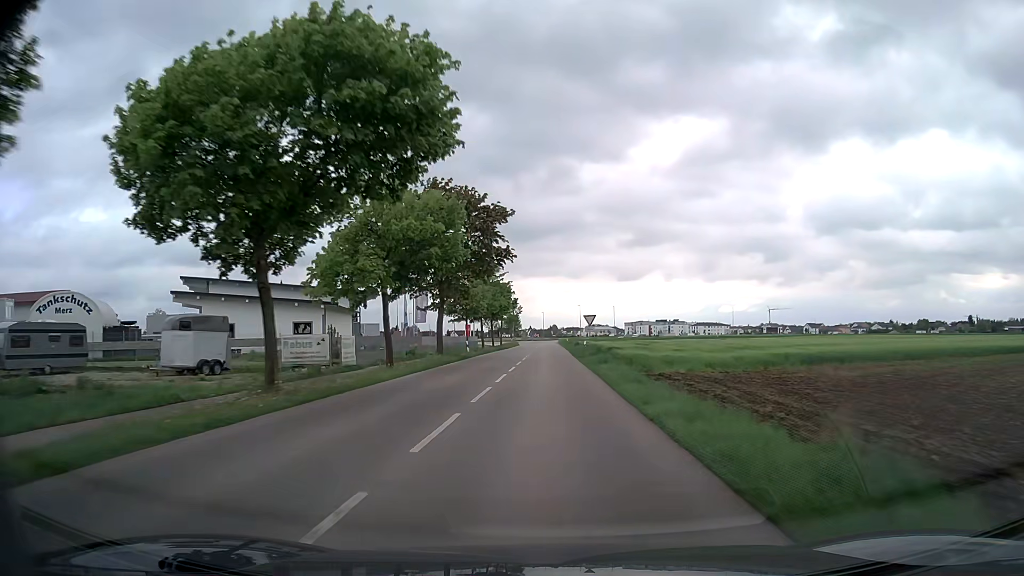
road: tertiary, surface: asphalt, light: Day
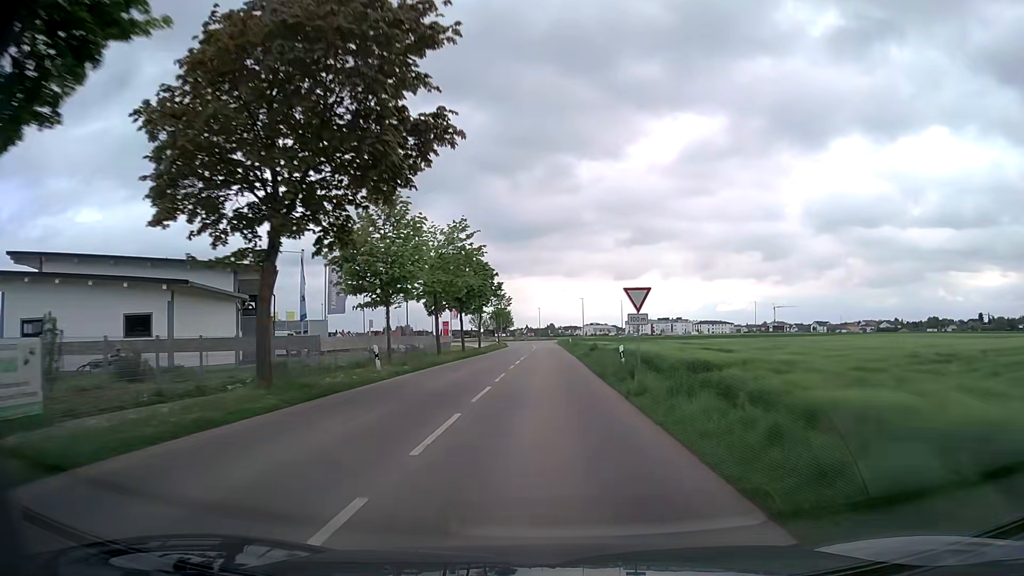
(+0.1, +24.1) m; 0°
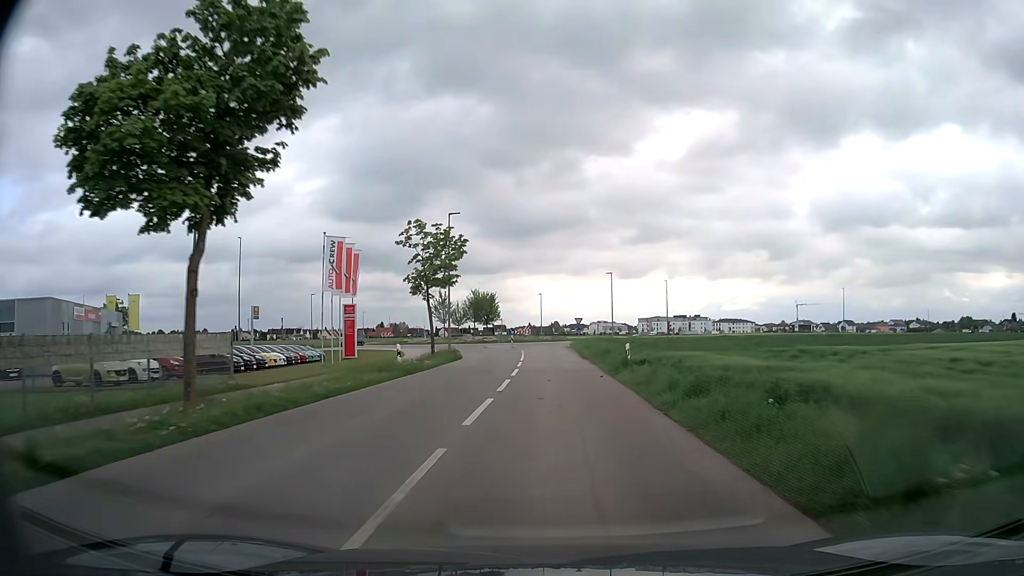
(-0.2, +50.9) m; 0°
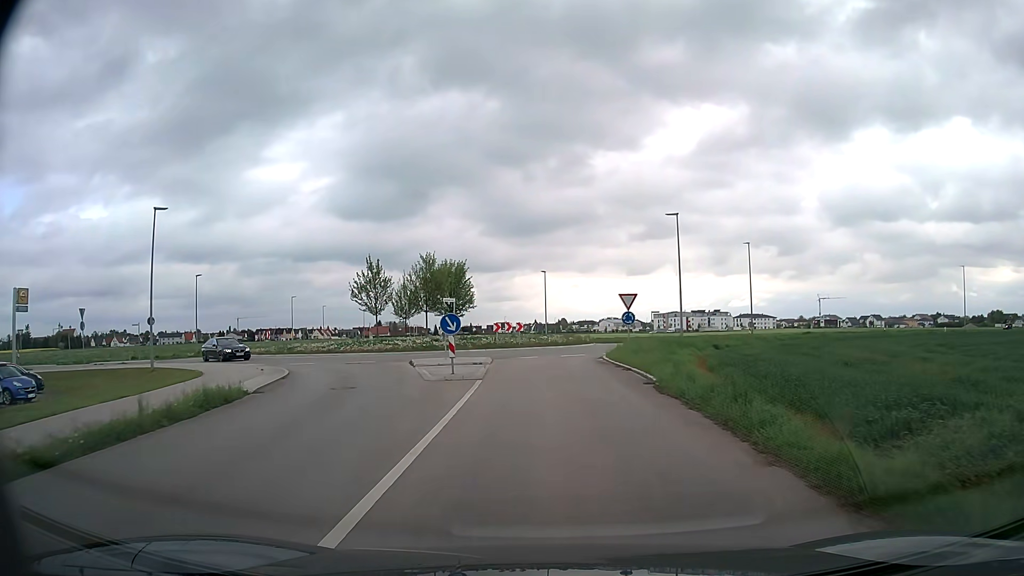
(0.0, +37.5) m; -1°
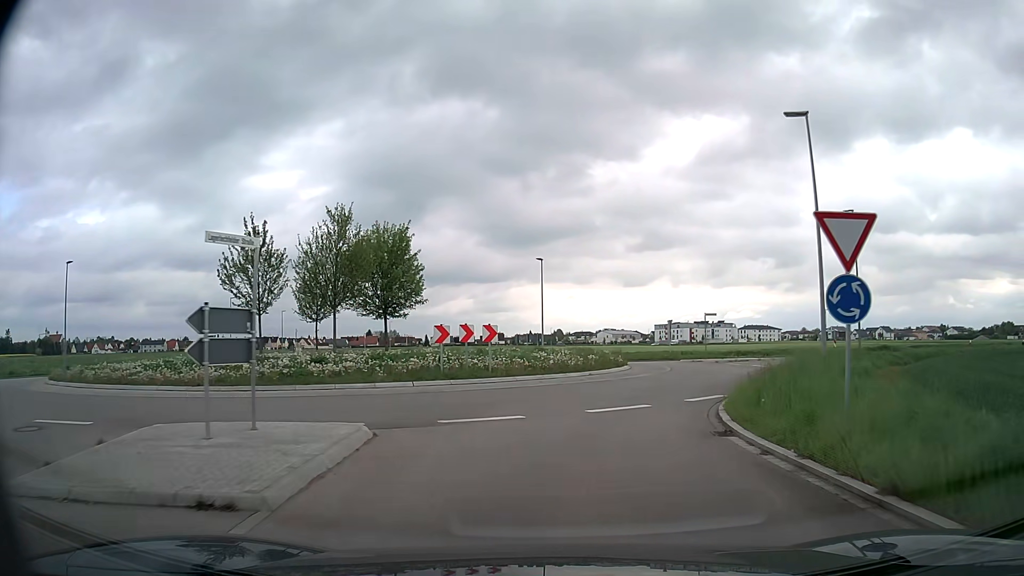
(-0.2, +21.4) m; 0°
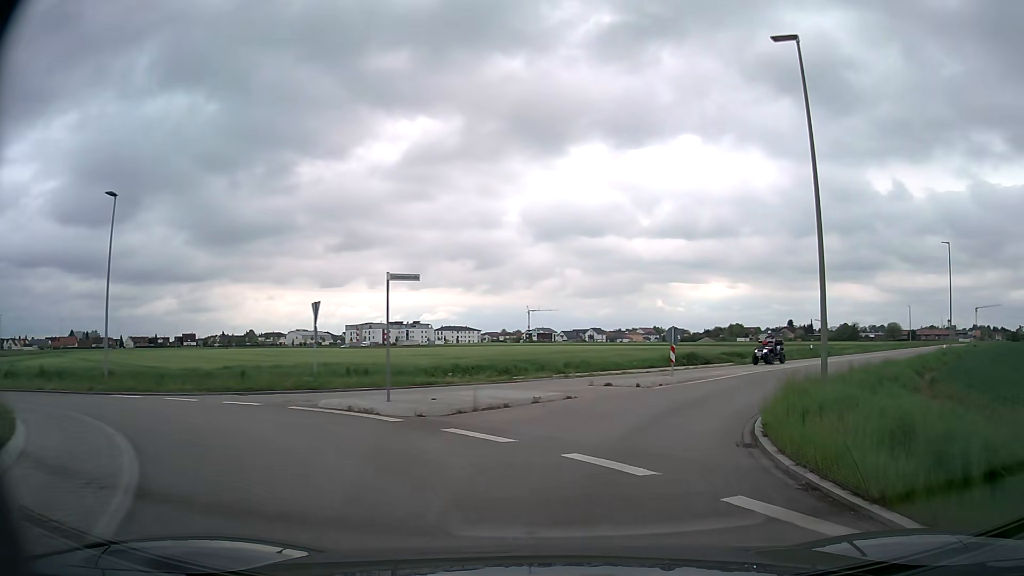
(+5.6, +25.4) m; +26°
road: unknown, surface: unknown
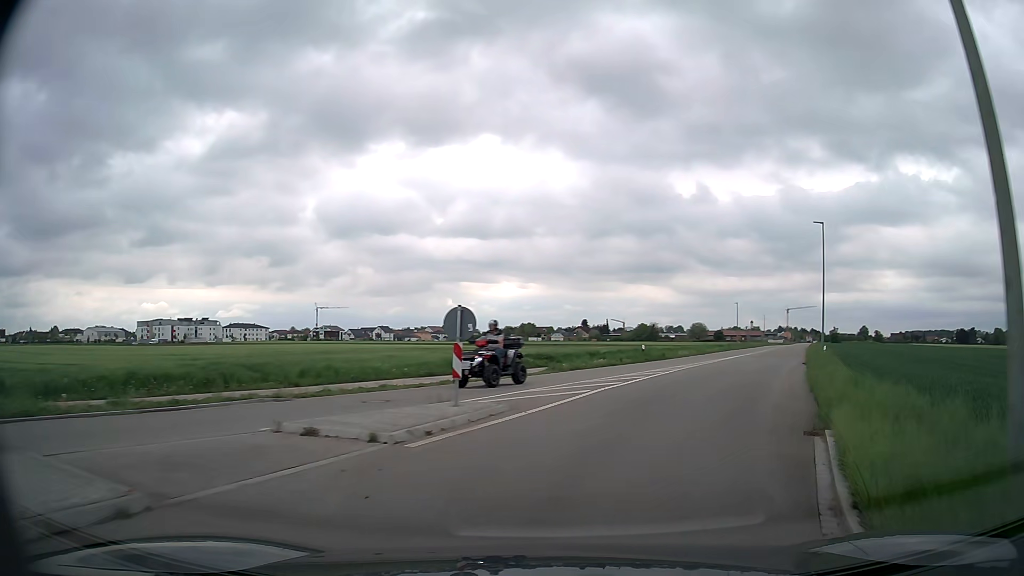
(+1.7, +11.5) m; +16°
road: tertiary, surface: asphalt
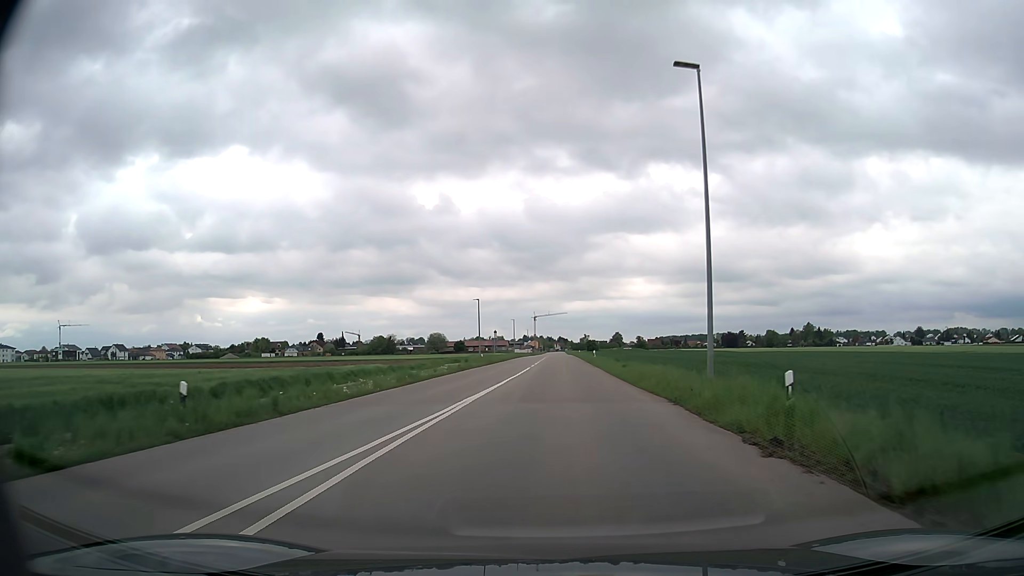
(+7.8, +27.1) m; +23°
(0, +10) (0, +20) (+1, +30) (+1, +40) (+1, +50) (+1, +60) (+1, +70) (+2, +80) (+2, +90) (+2, +100) m
